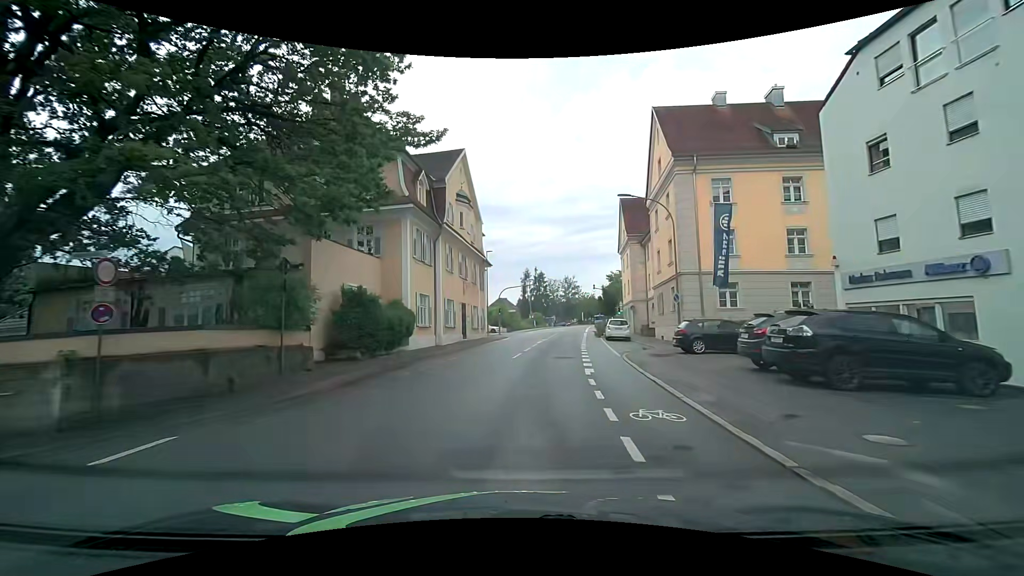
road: tertiary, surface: asphalt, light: Day
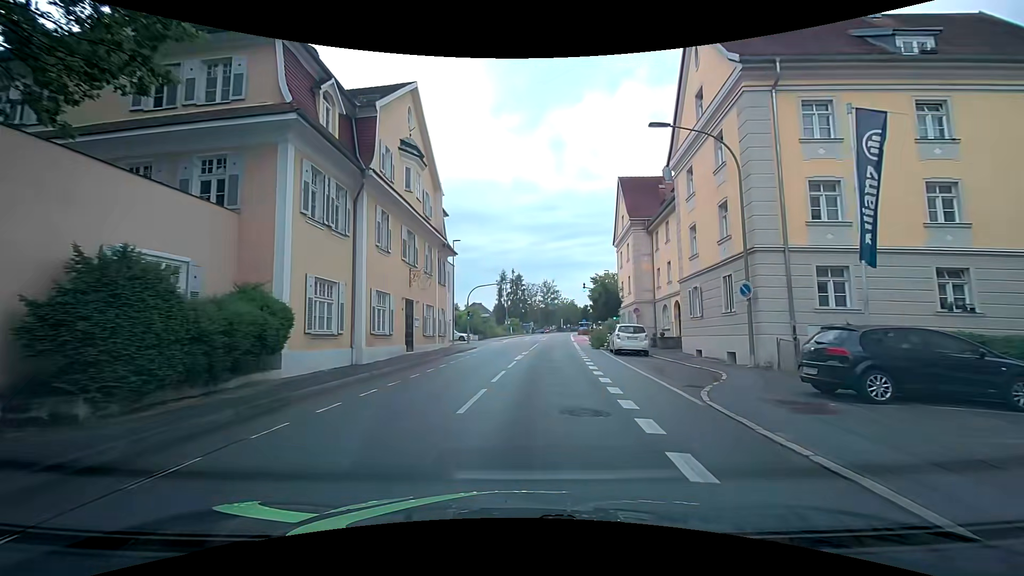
(+0.2, +11.4) m; +3°
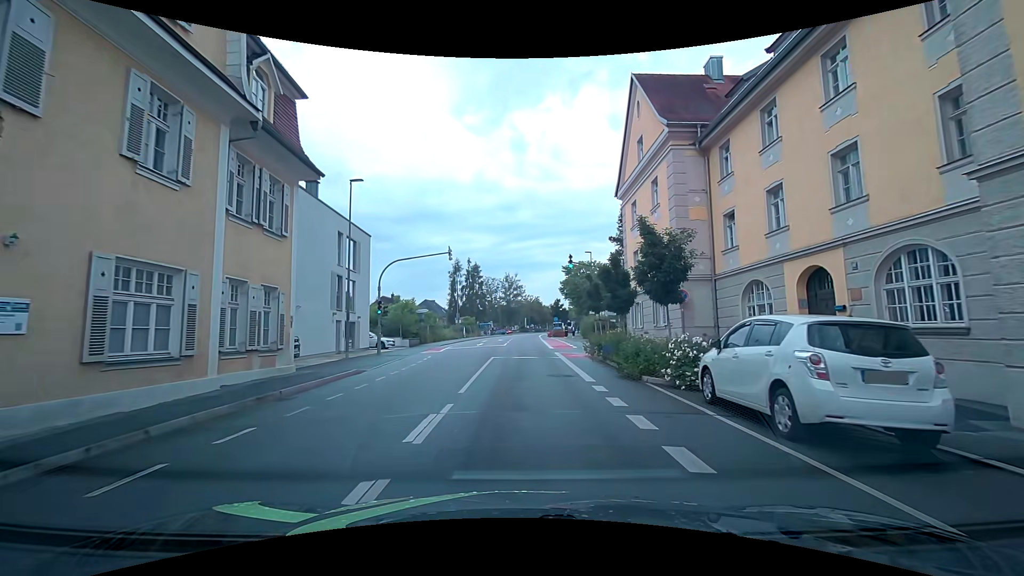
(+0.9, +19.8) m; +3°
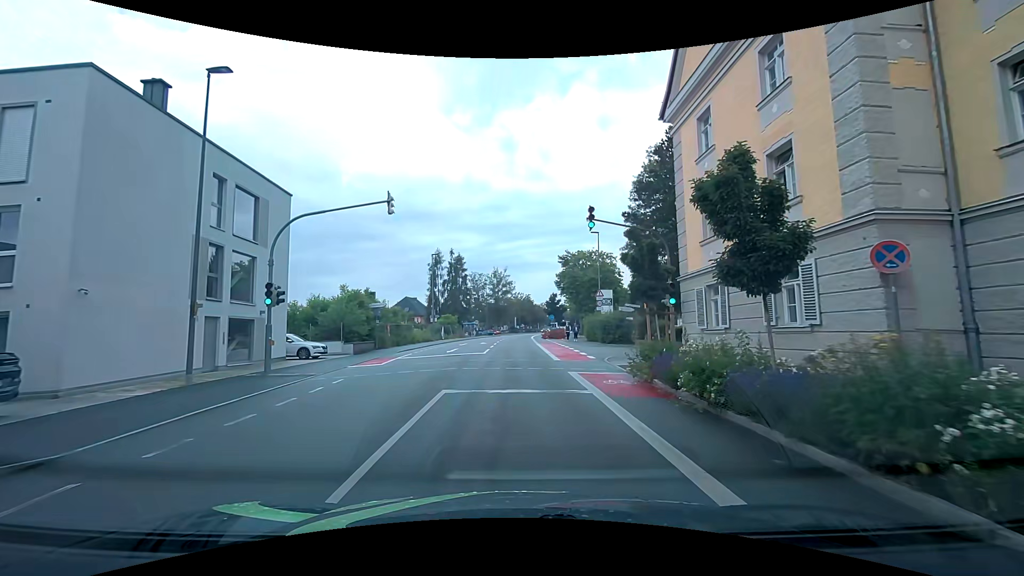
(+0.4, +12.3) m; +3°
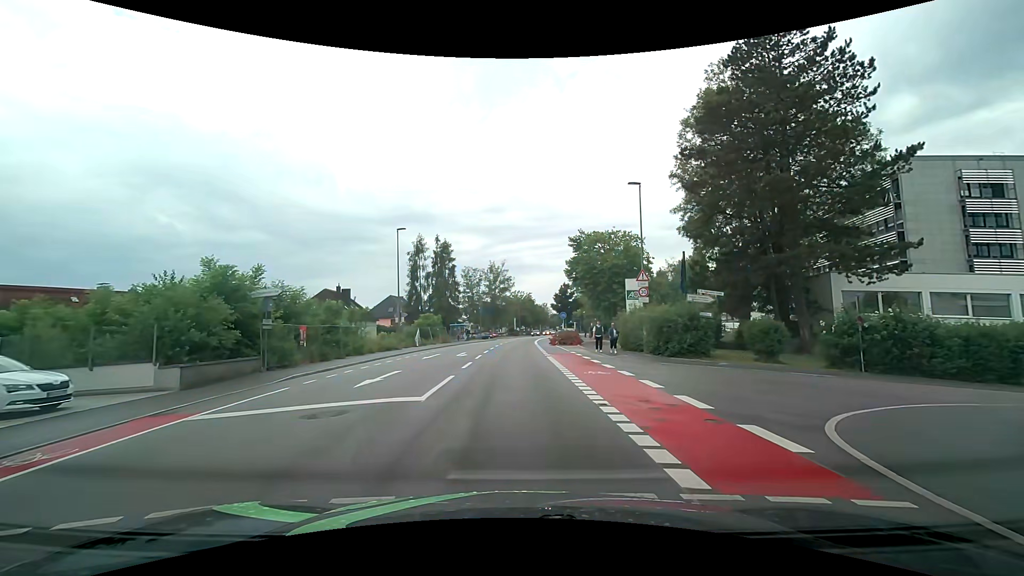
(-0.1, +16.3) m; -1°
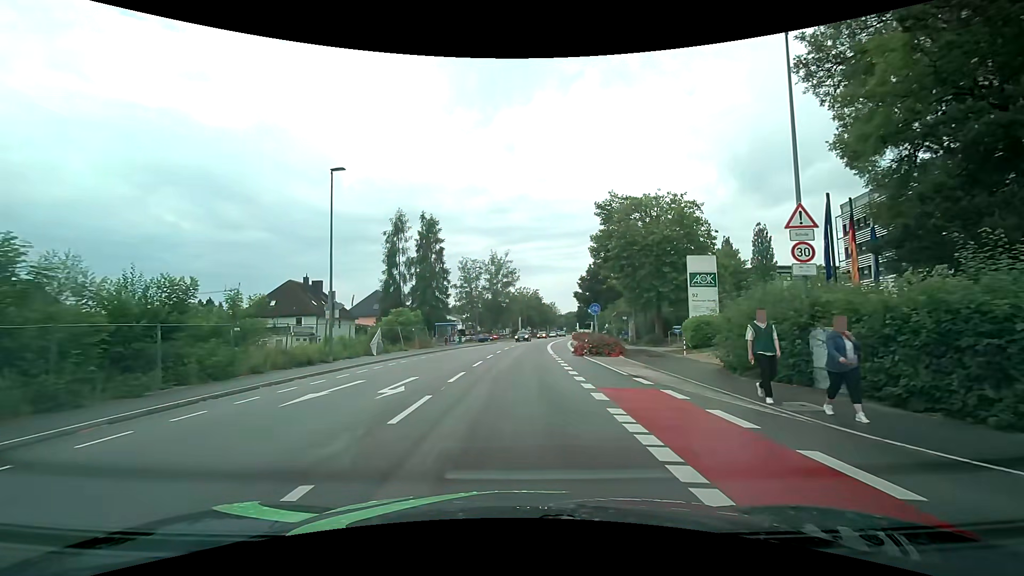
(+0.2, +16.5) m; 0°
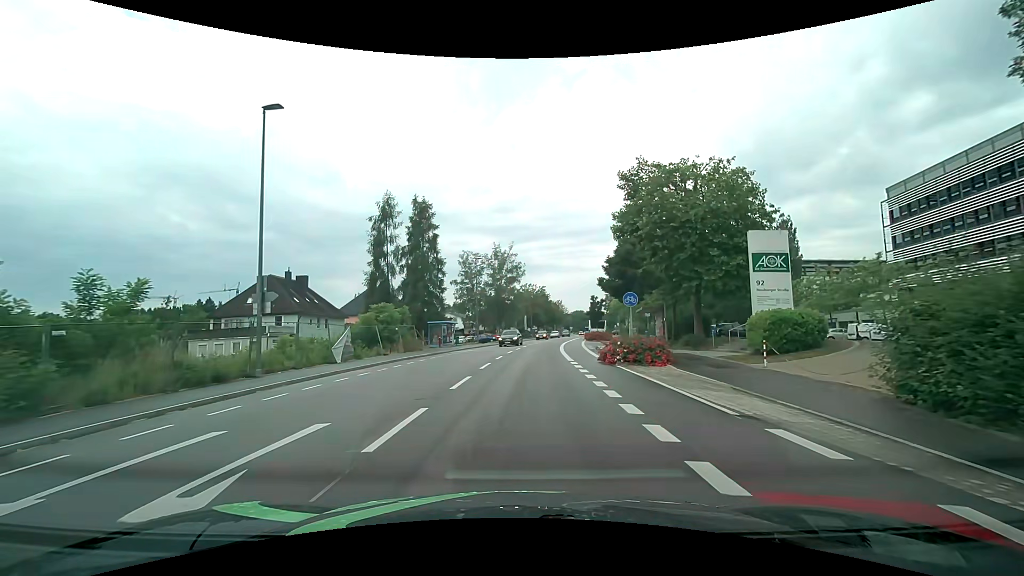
(0.0, +7.8) m; 0°
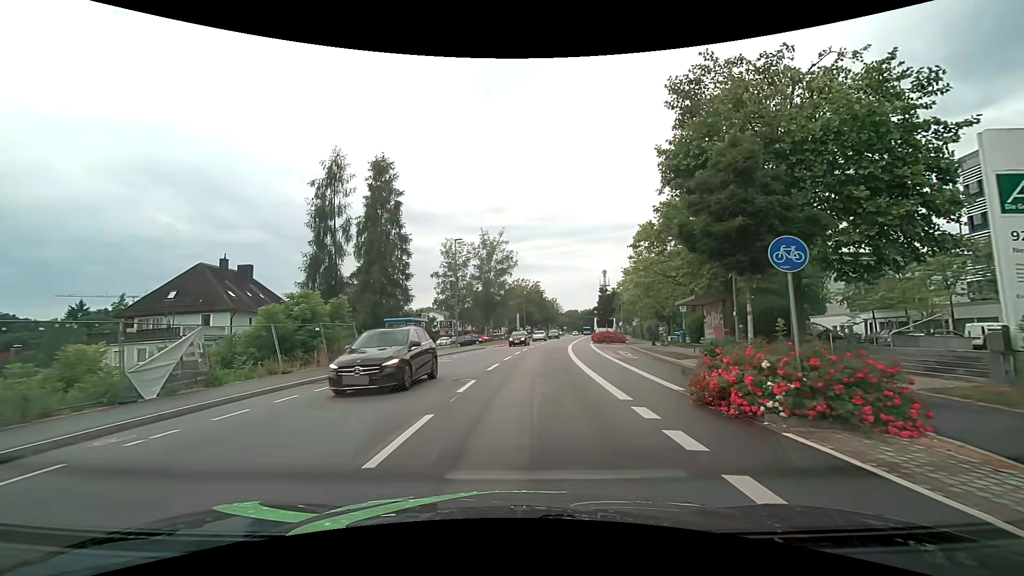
(-0.1, +12.8) m; 0°
(0, +10) (+1, +20) (+1, +30) (+2, +40) (+4, +50) (+5, +60) (+7, +70) (+8, +79) (+10, +89) (+11, +99) m
